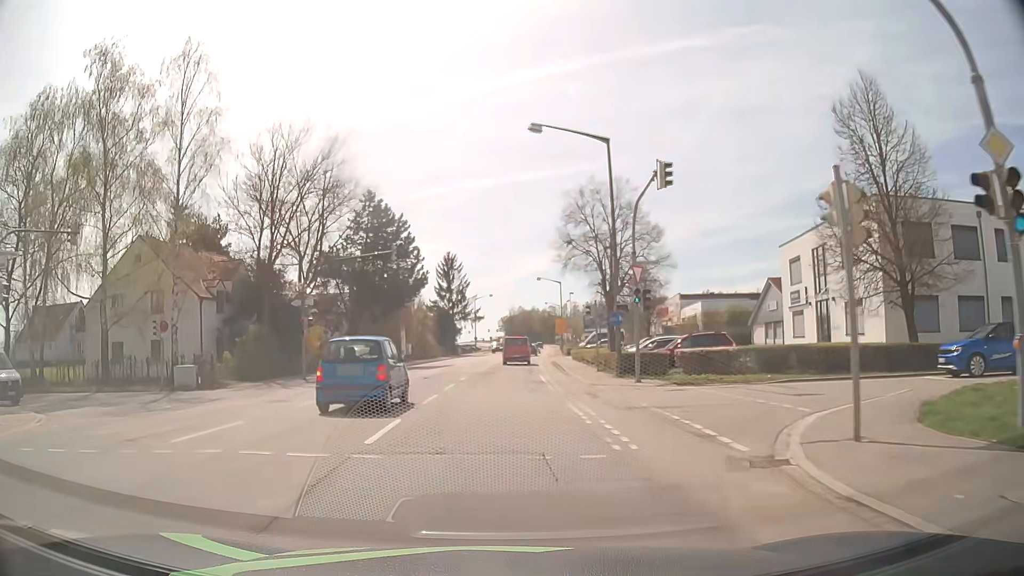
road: secondary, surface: asphalt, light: Day
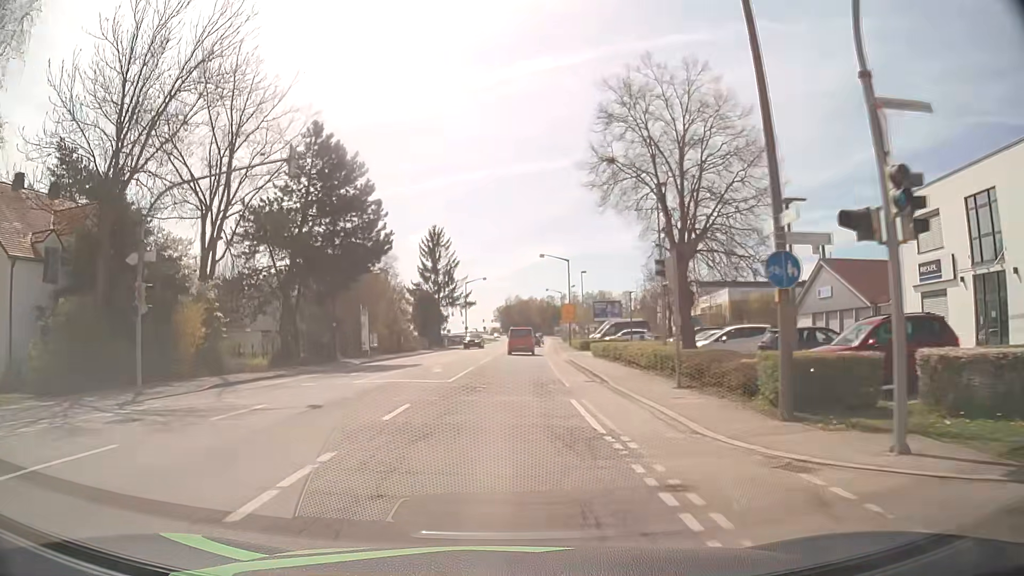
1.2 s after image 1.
(0.0, +16.6) m; 0°
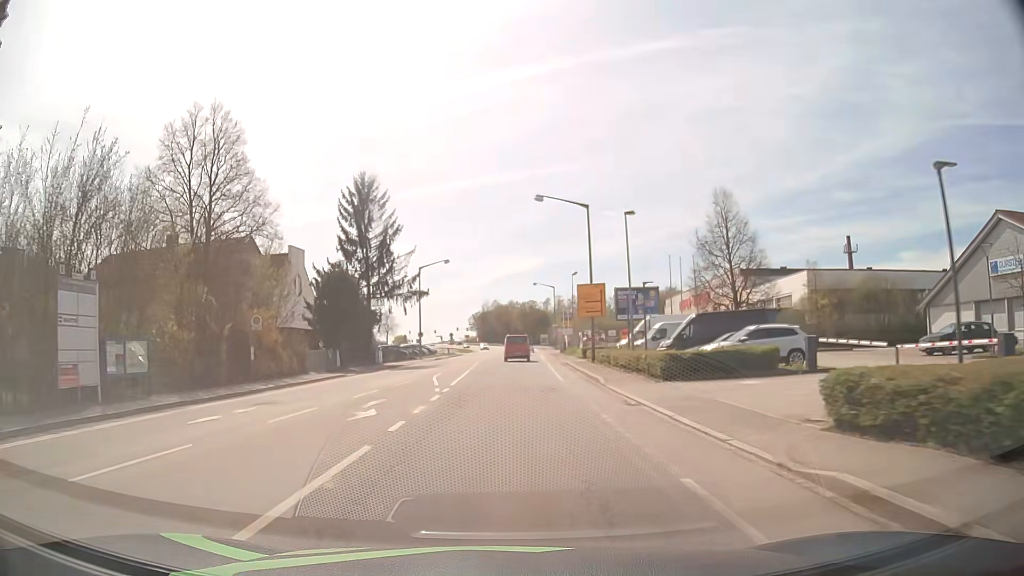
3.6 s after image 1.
(+0.6, +34.2) m; +2°
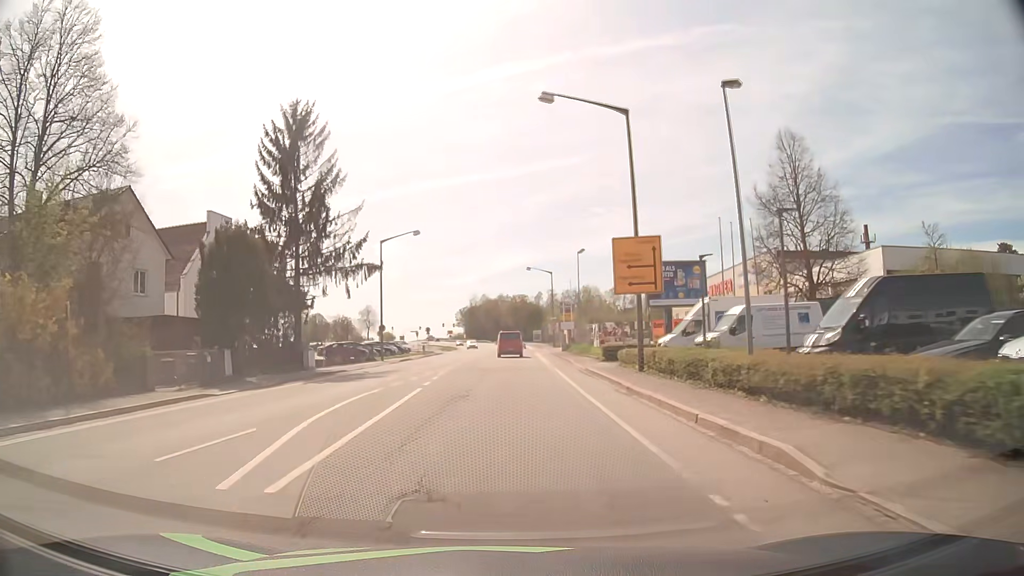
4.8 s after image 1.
(+0.1, +16.9) m; +1°
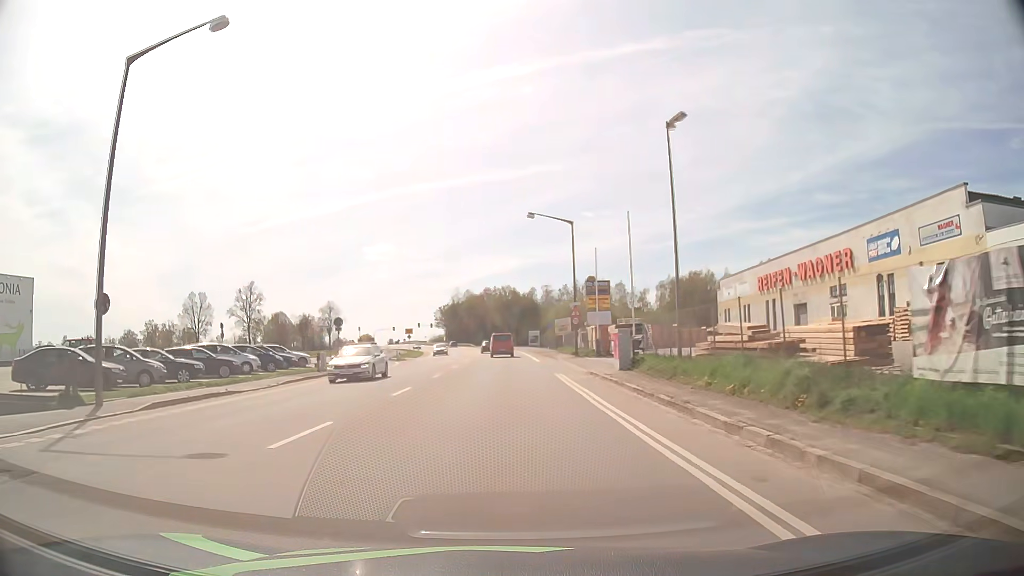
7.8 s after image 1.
(+0.4, +38.7) m; +1°
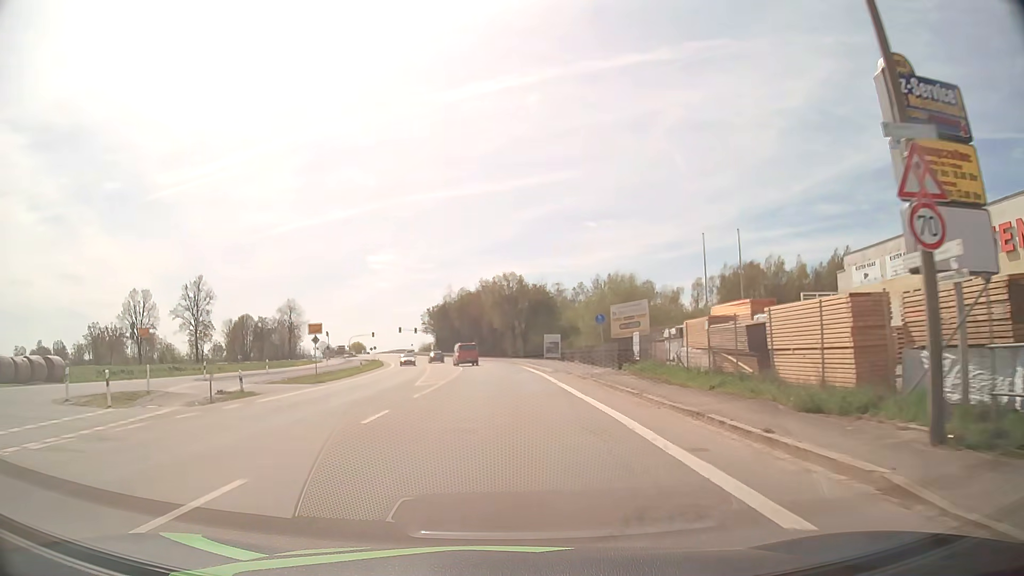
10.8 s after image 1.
(+0.2, +41.3) m; 0°
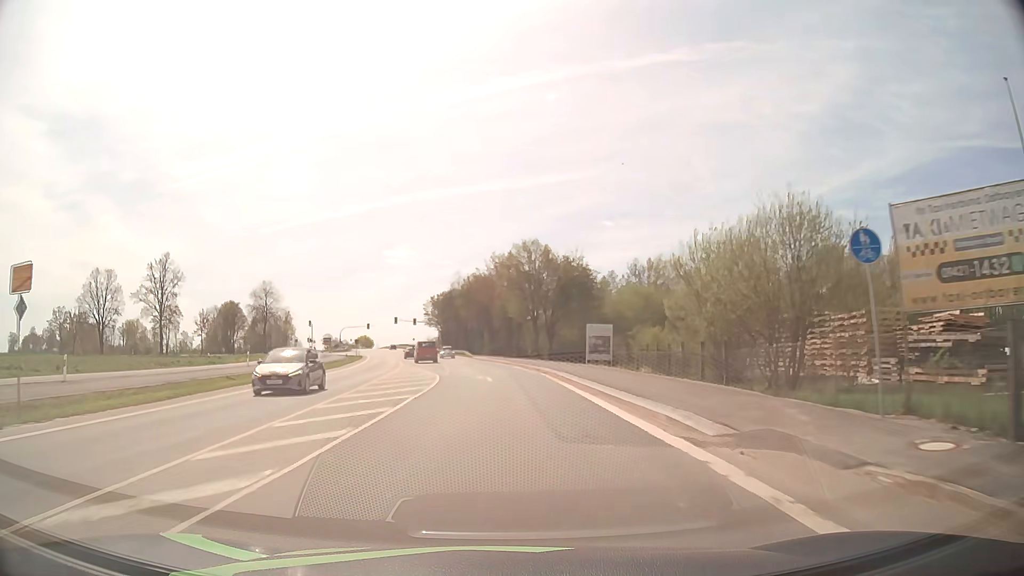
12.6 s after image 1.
(-0.3, +28.1) m; -1°
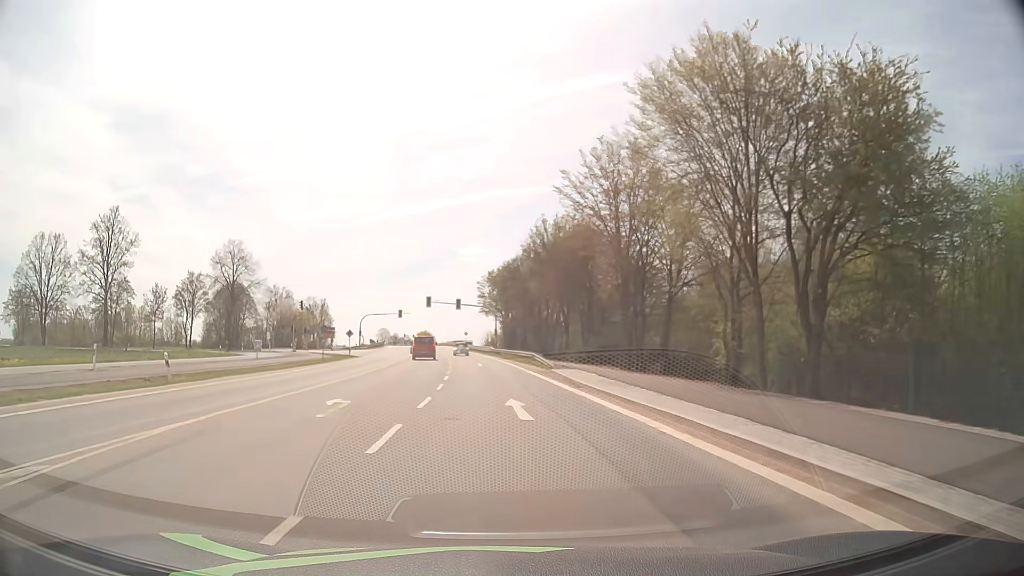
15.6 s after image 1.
(-2.9, +49.8) m; -6°
